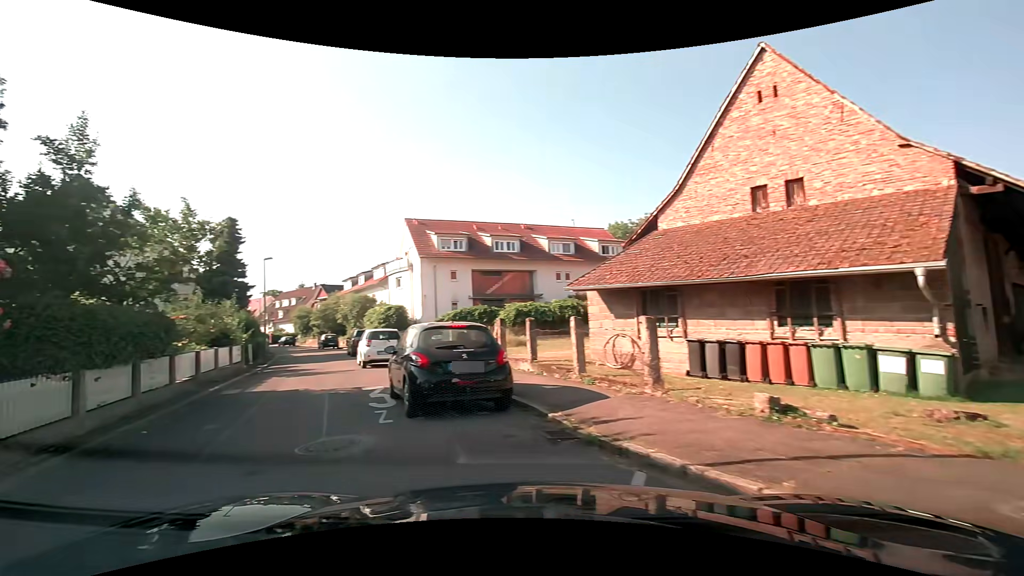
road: residential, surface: asphalt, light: Day
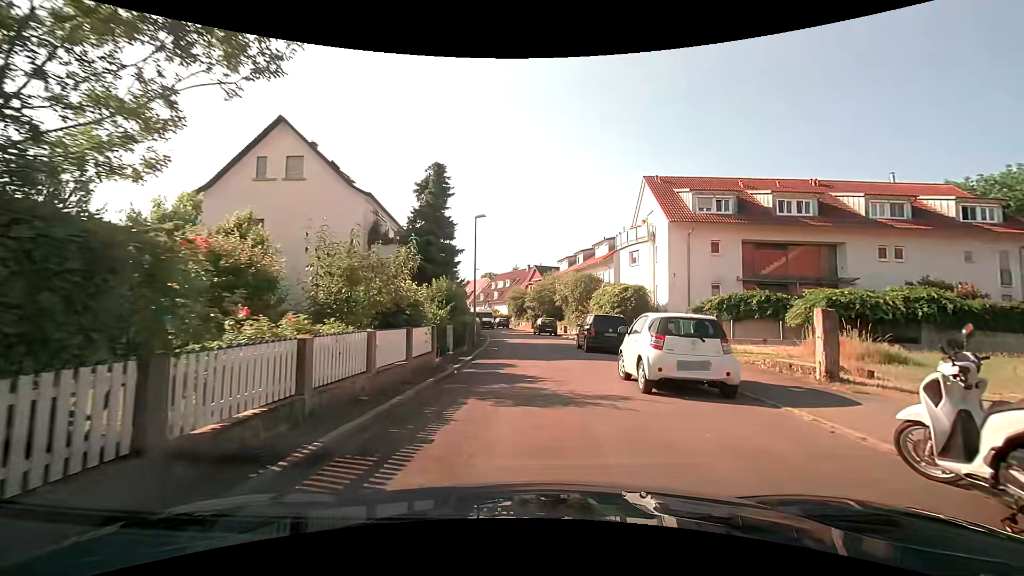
(-3.8, +10.2) m; -21°
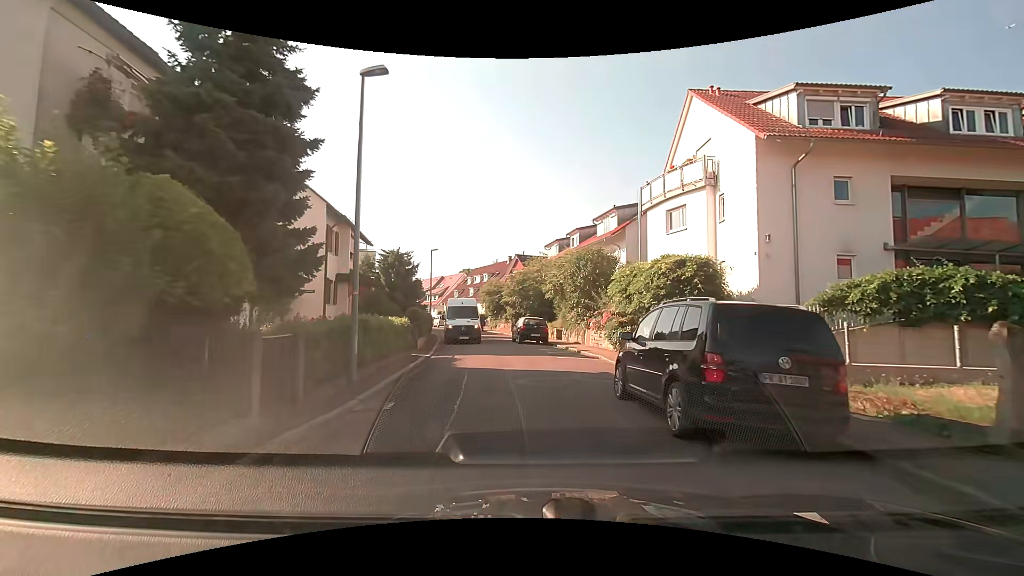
(+0.4, +14.9) m; +2°
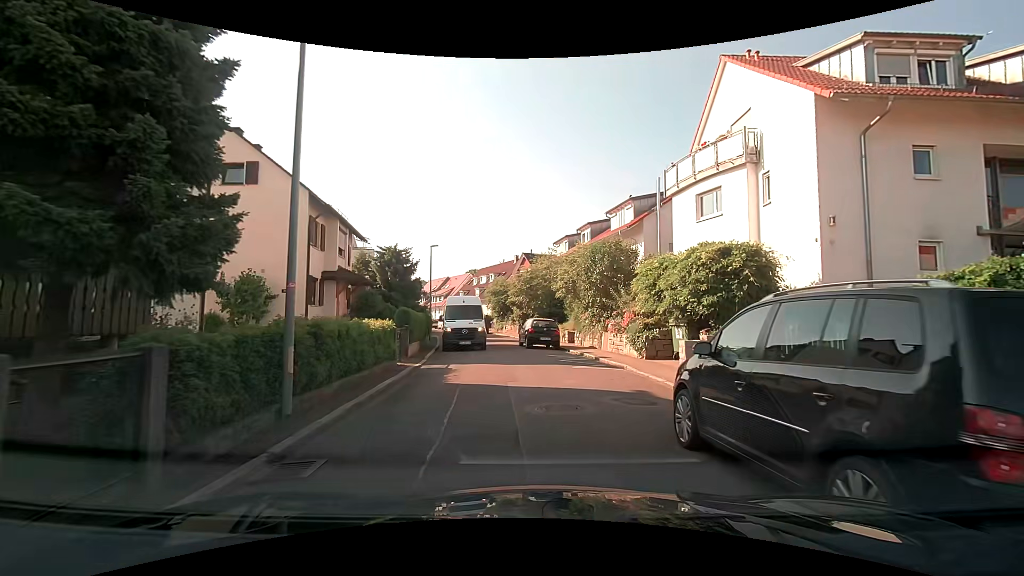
(-0.1, +3.0) m; -1°
